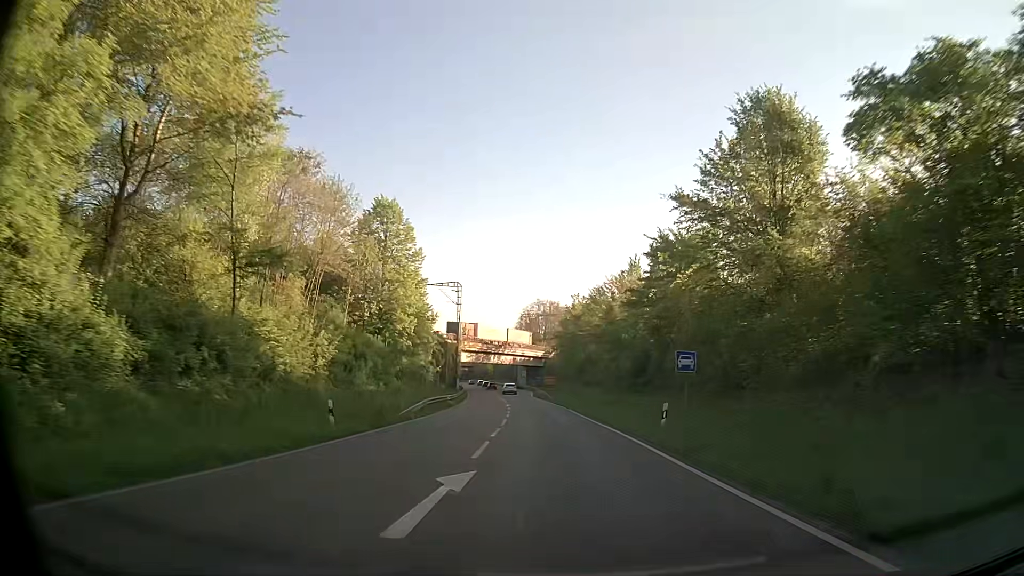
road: primary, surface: asphalt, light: Day
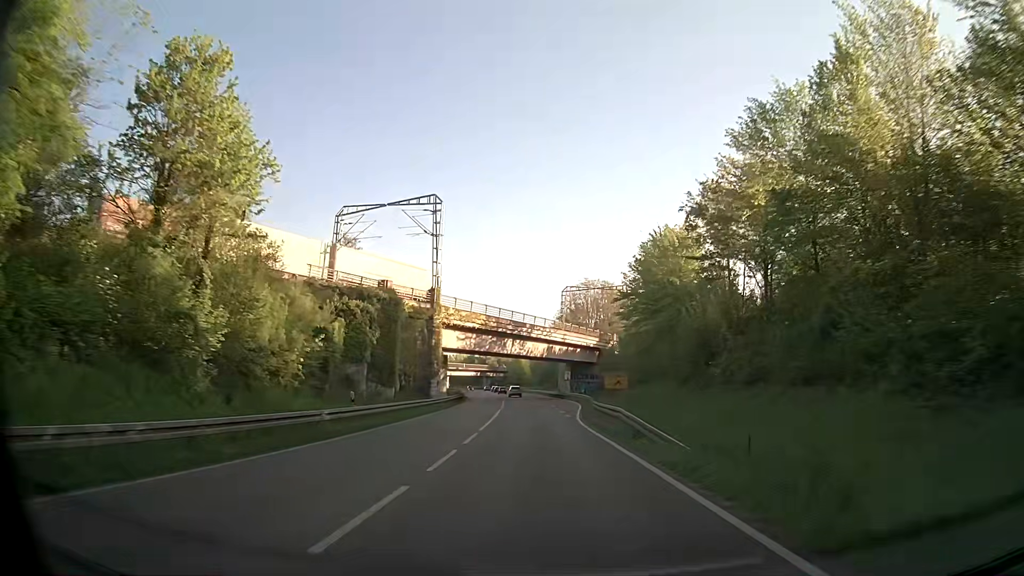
(-1.5, +51.5) m; -4°
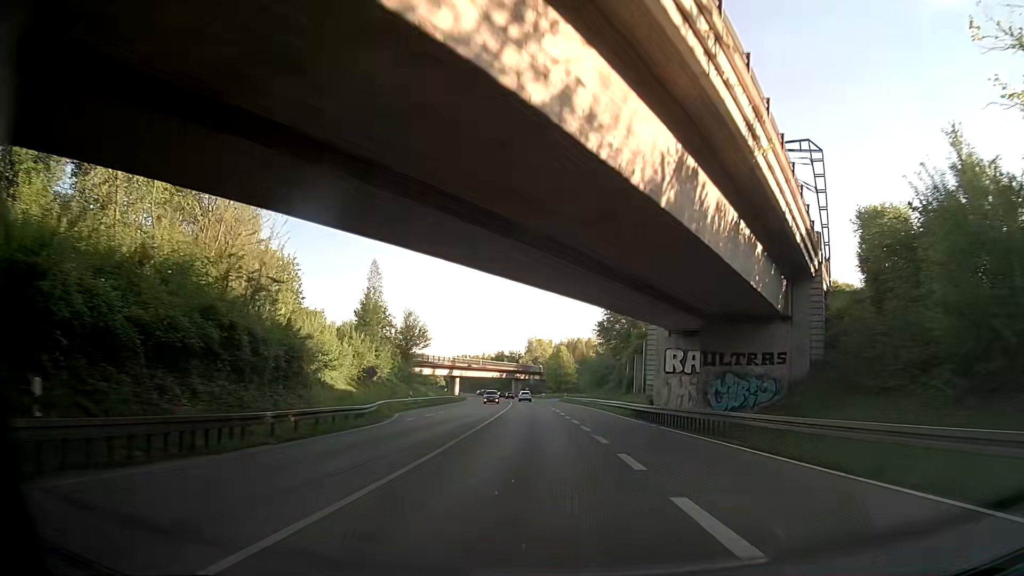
(-2.1, +64.6) m; -4°
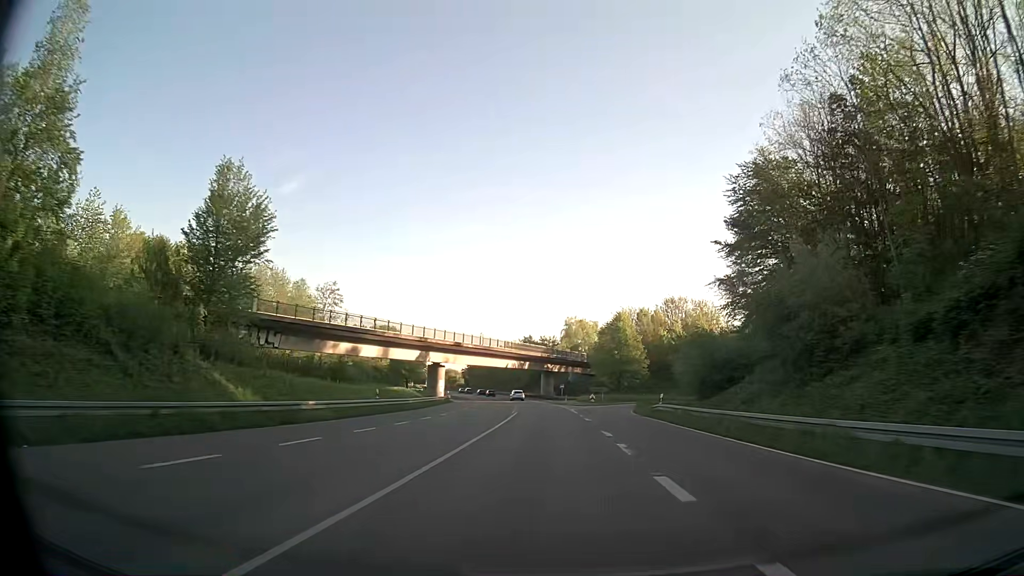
(-1.5, +64.8) m; -3°
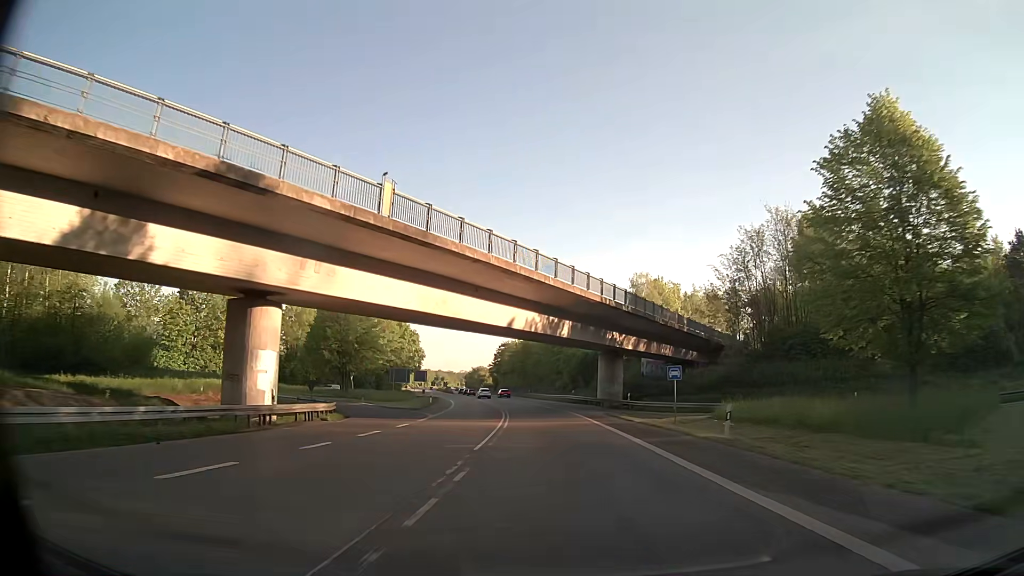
(-1.8, +65.2) m; -4°
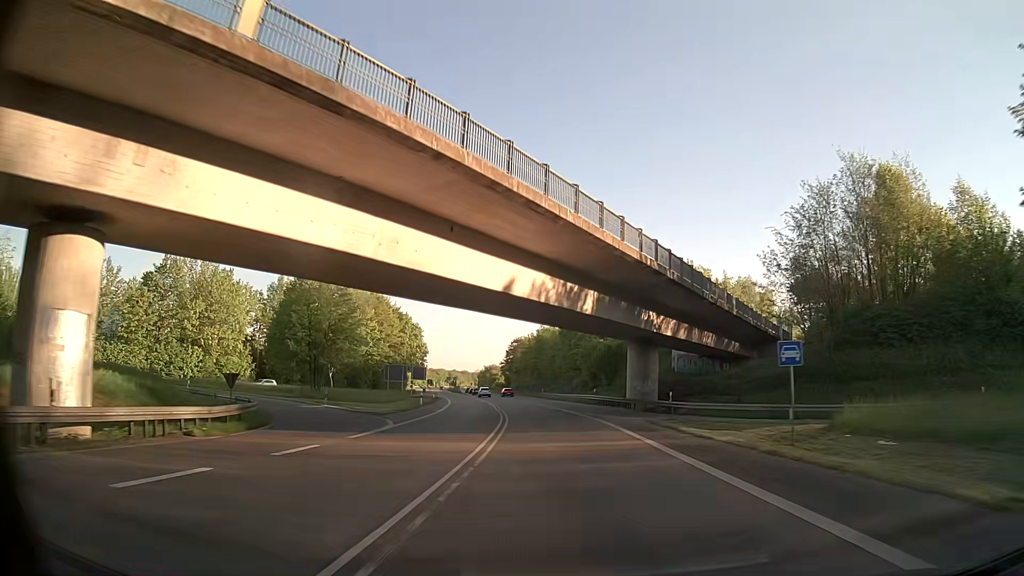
(-0.1, +13.1) m; -1°
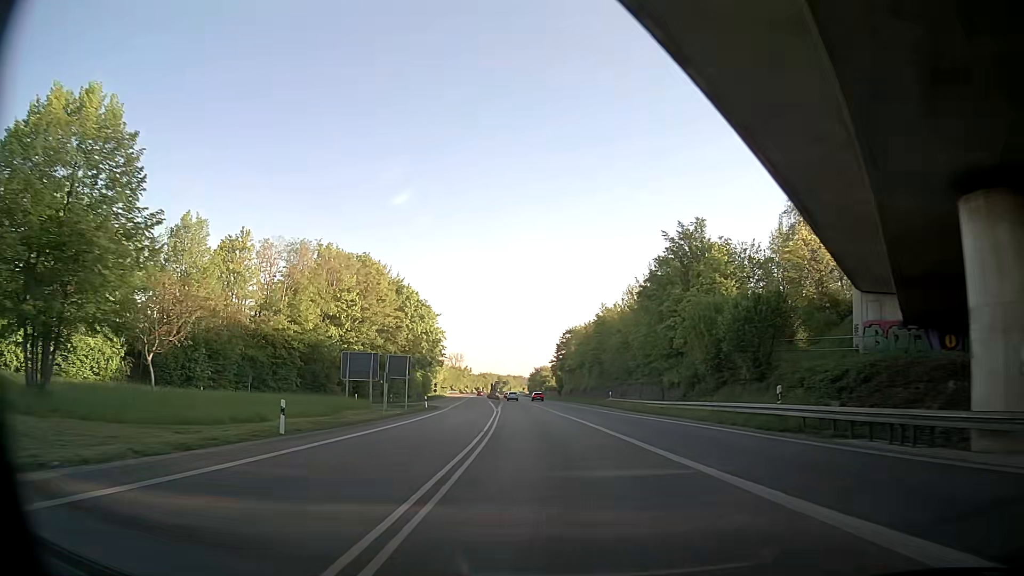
(-1.3, +39.9) m; -5°
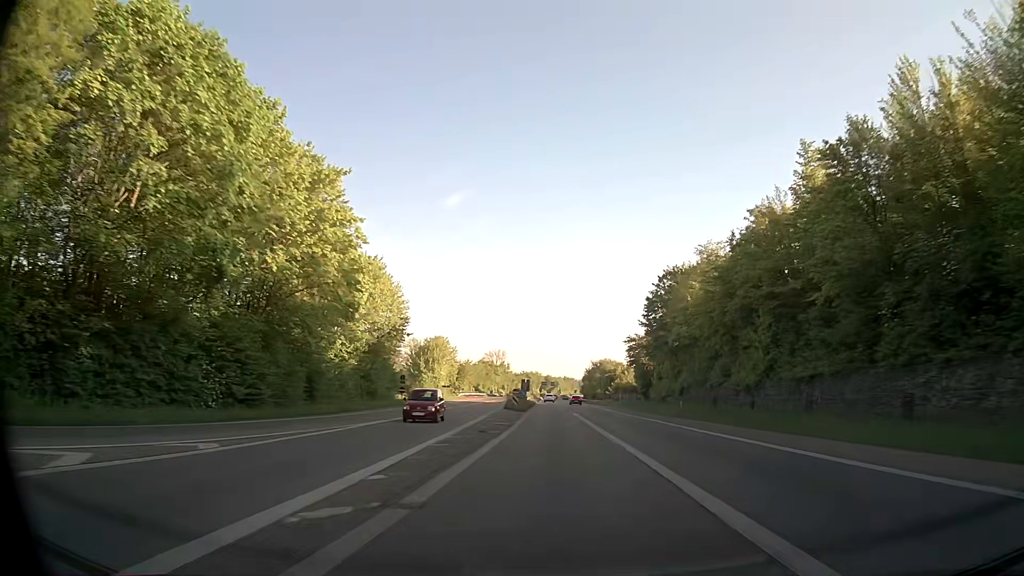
(-3.3, +70.8) m; -4°
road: trunk
(0, +10) (0, +20) (0, +30) (0, +40) (0, +50) (0, +60) (0, +70) (0, +80) (+1, +90) (+1, +100) m
